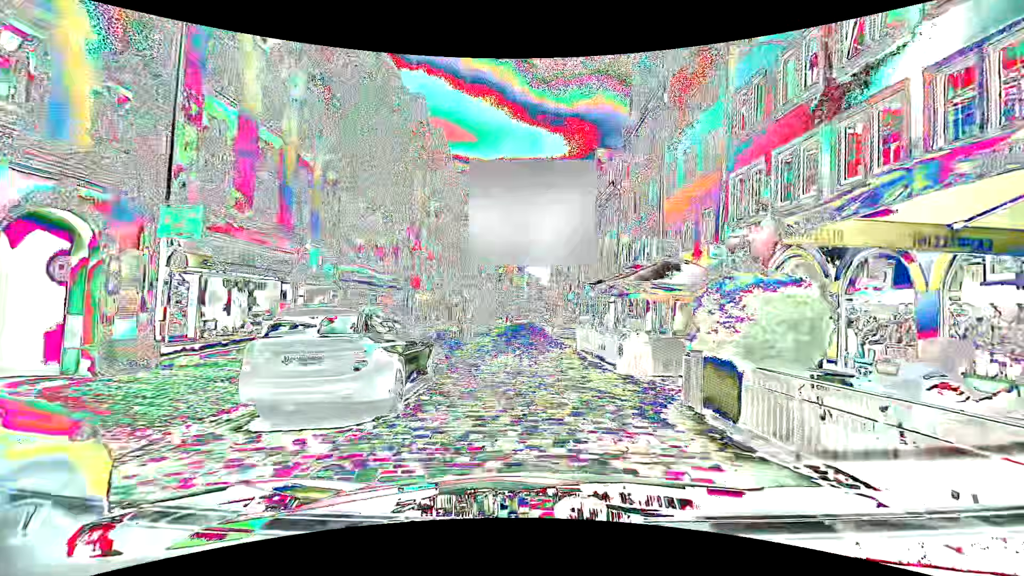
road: residential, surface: sett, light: Day
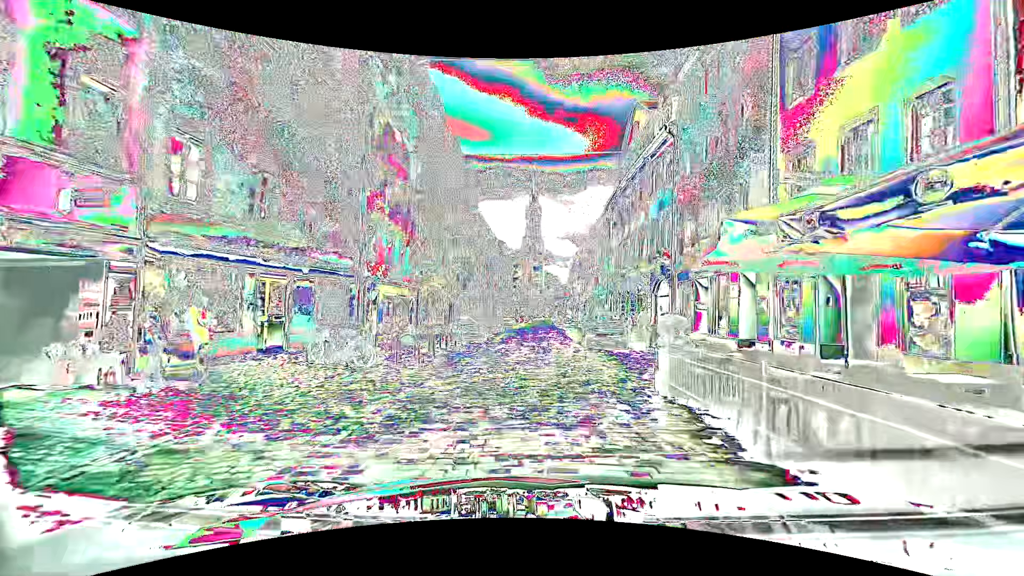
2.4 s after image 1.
(+0.1, +11.0) m; -1°
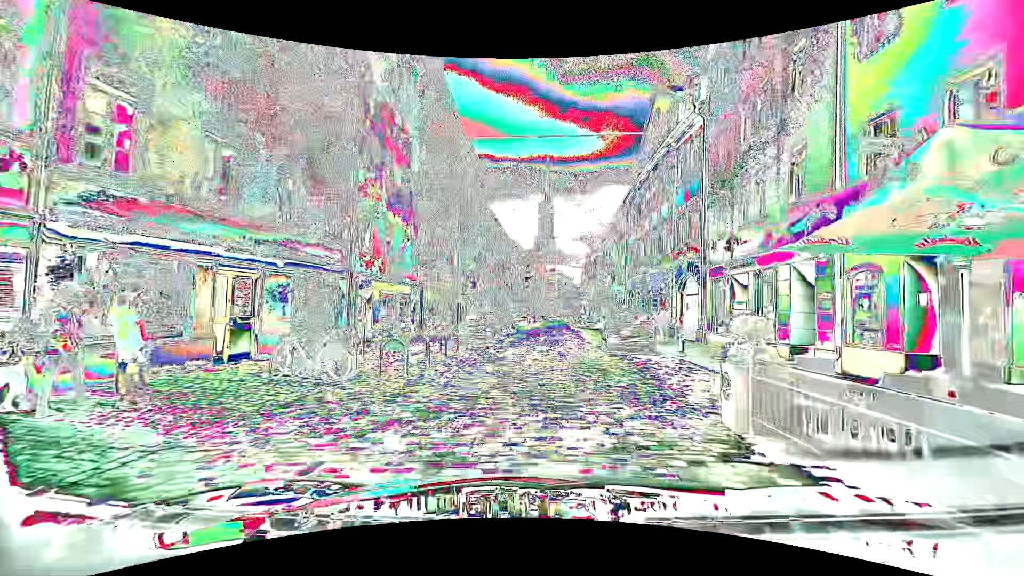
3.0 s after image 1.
(0.0, +2.5) m; -1°
